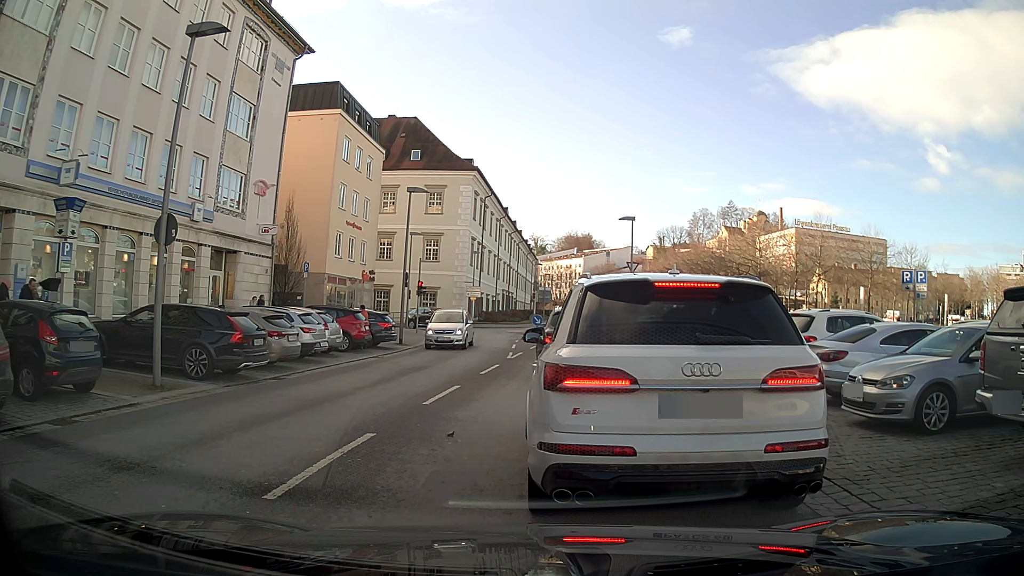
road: tertiary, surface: asphalt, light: Day
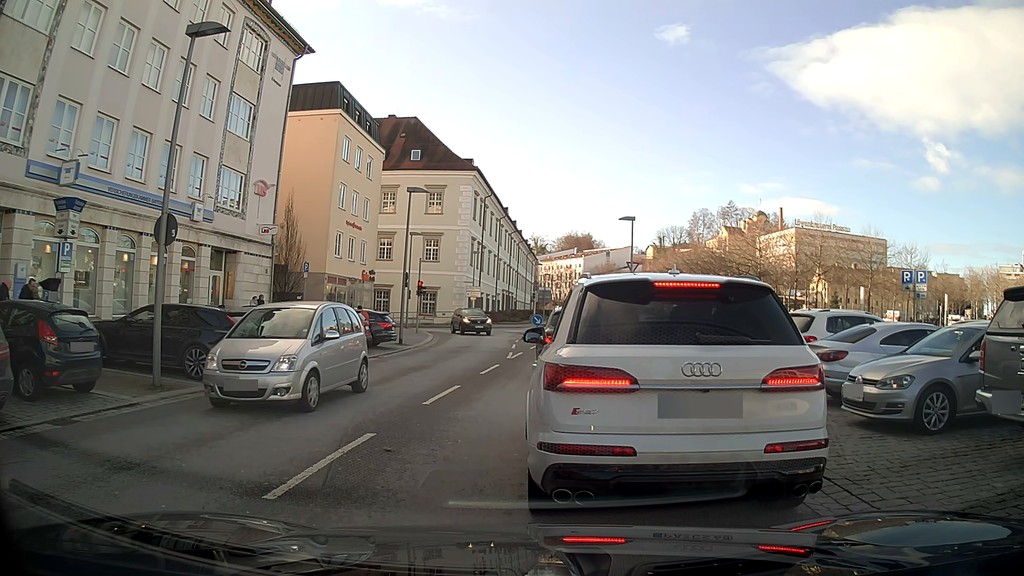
(0.0, 0.0) m; 0°
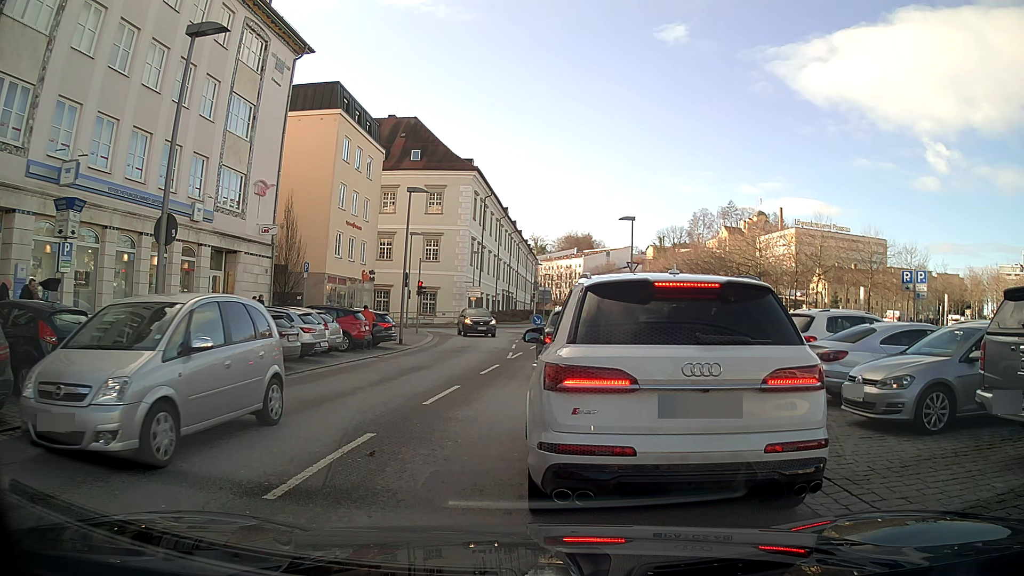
(0.0, 0.0) m; 0°
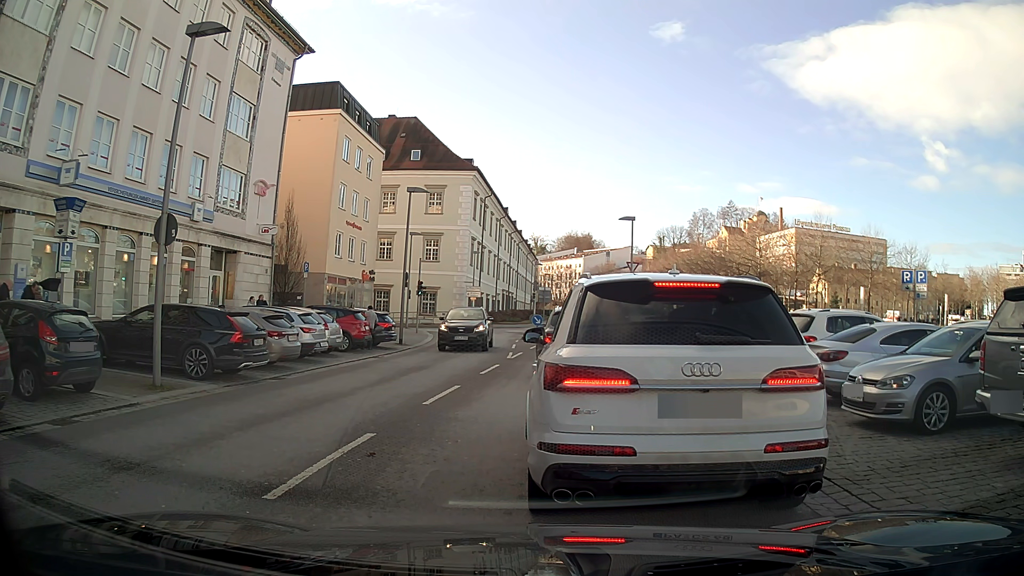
(0.0, 0.0) m; 0°
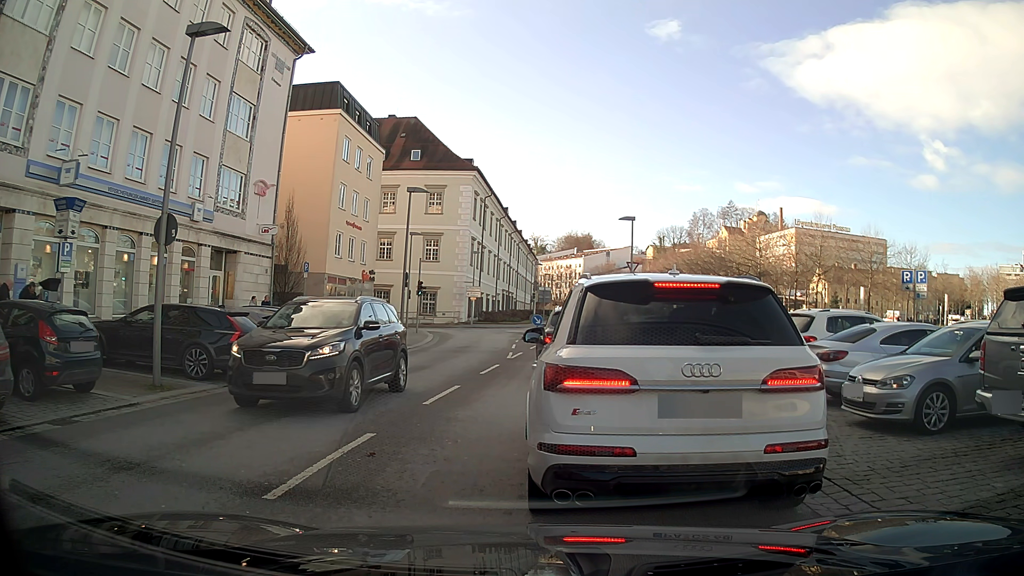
(0.0, 0.0) m; 0°
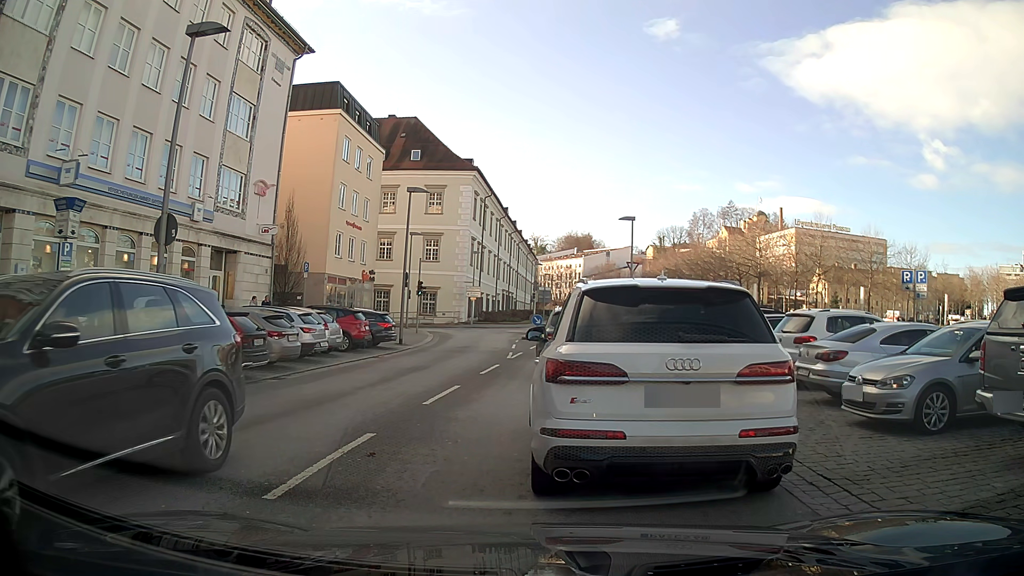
(0.0, 0.0) m; 0°
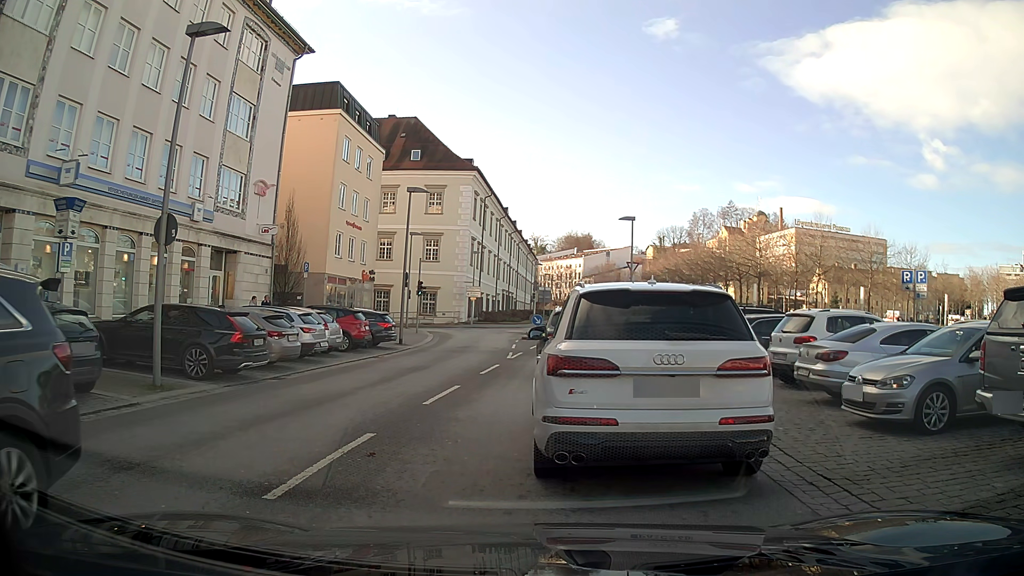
(0.0, 0.0) m; 0°
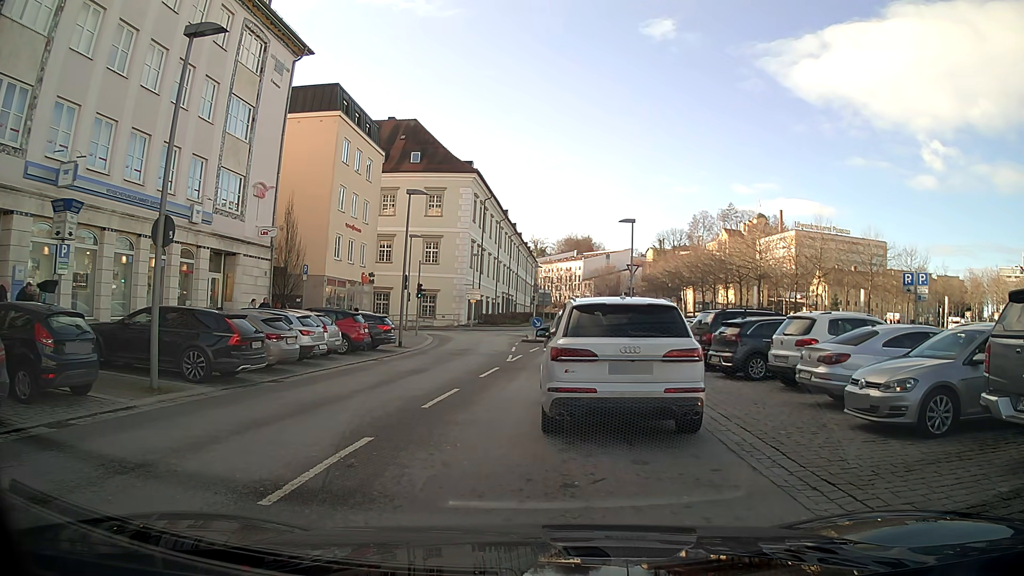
(0.0, +0.1) m; 0°
(0, +10) (+1, +20) (+2, +30) (+3, +40) (+5, +50) (+7, +60) (+8, +69) (+9, +79) (+10, +89) (+11, +99) m
